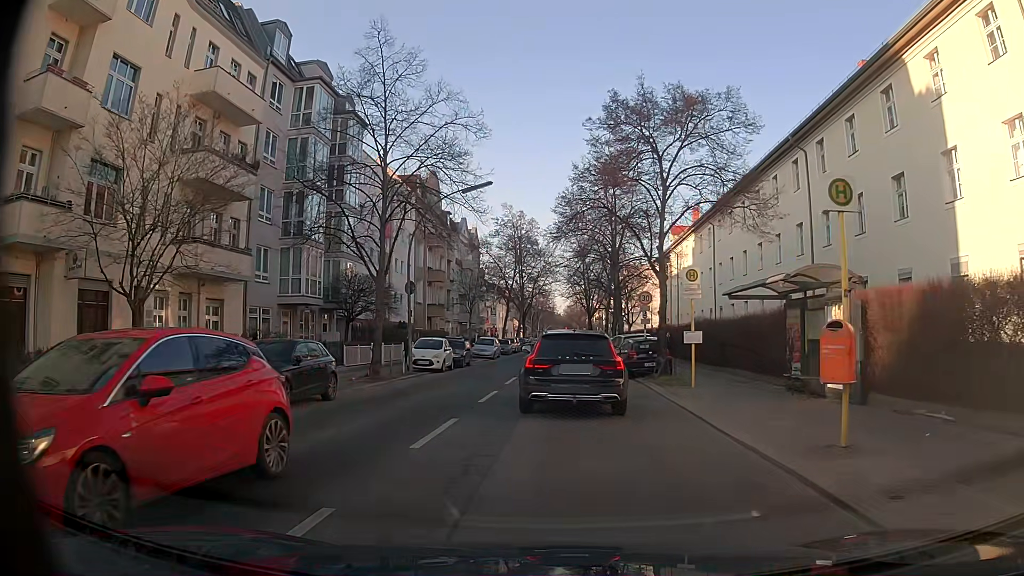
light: Day
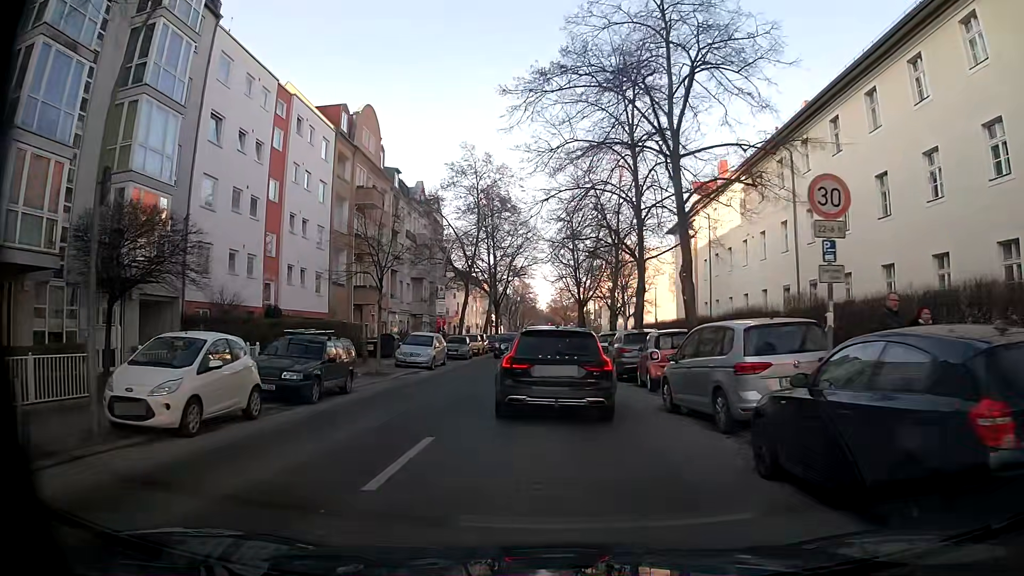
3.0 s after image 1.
(+0.6, +20.7) m; +4°
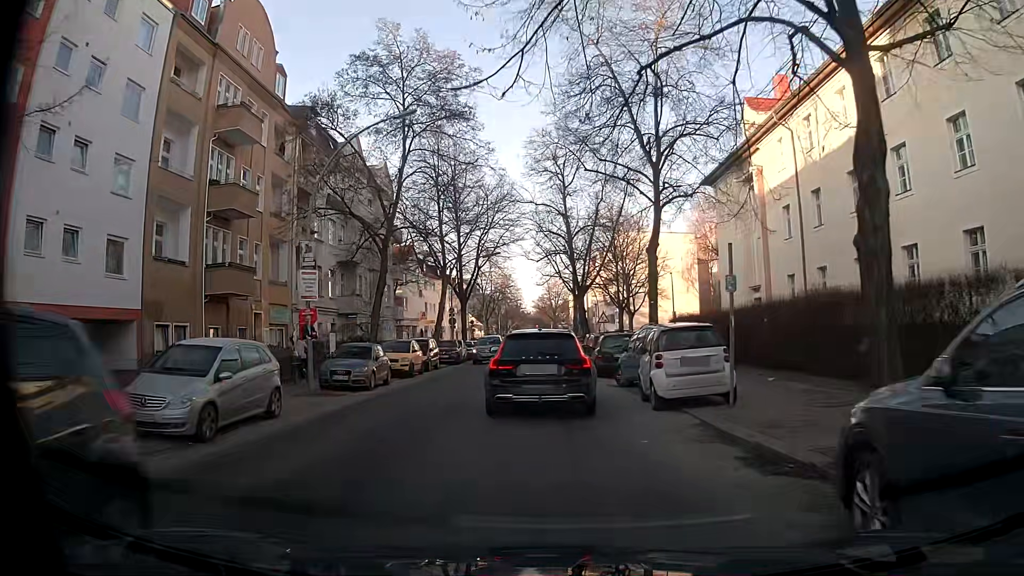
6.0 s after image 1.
(-0.7, +20.3) m; 0°
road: tertiary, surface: asphalt
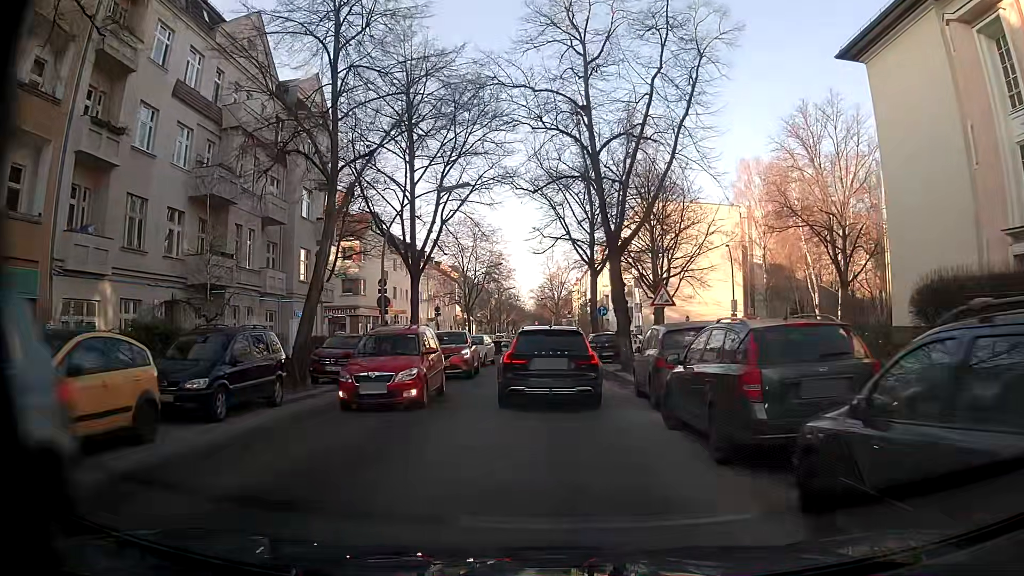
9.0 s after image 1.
(-0.5, +21.7) m; -1°
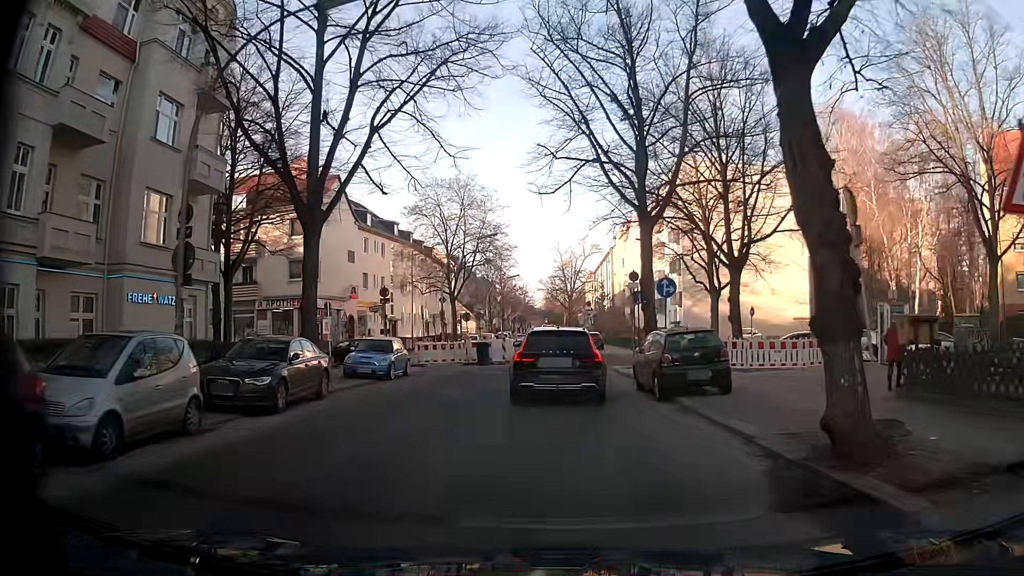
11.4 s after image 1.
(0.0, +17.2) m; -1°
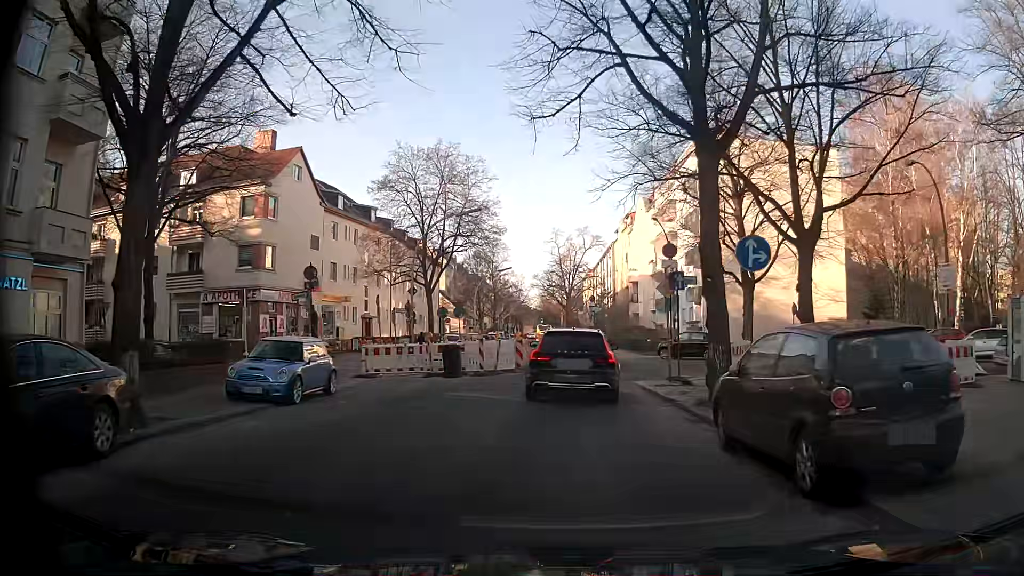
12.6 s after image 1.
(+0.1, +8.7) m; +2°
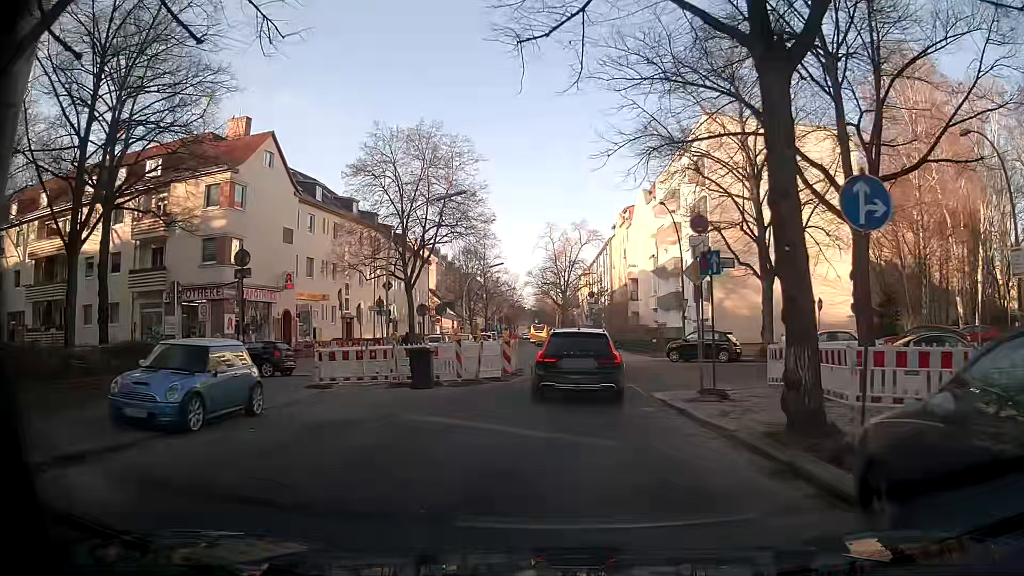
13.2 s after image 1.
(0.0, +4.3) m; 0°
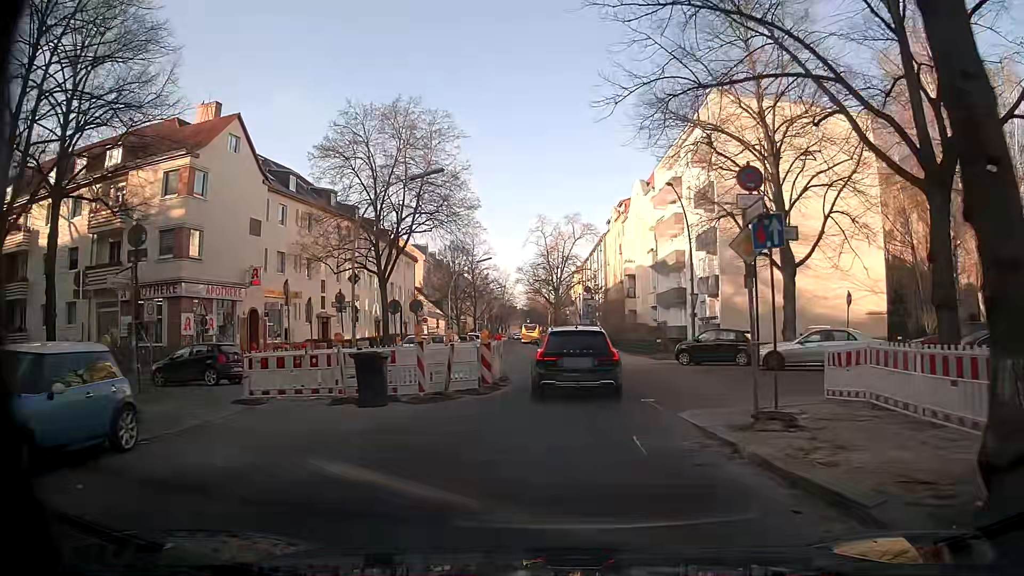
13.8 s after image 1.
(0.0, +4.2) m; -1°
(0, +10) (+1, +20) (0, +30) (-1, +40) (-1, +50) (-1, +60) (-1, +70) (-1, +80) (-1, +90) (-1, +100) m
